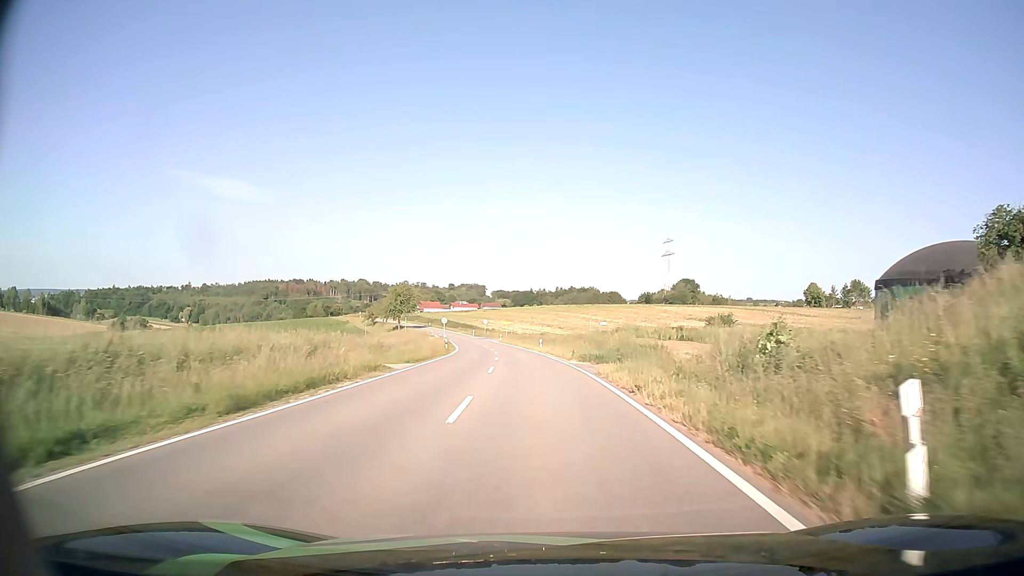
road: tertiary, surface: asphalt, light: Day
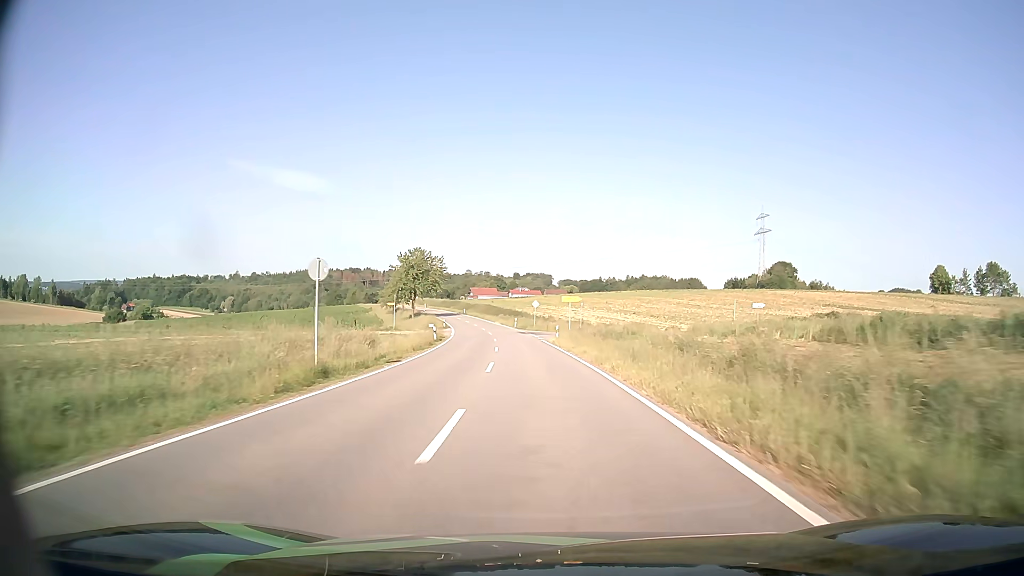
(-2.9, +52.9) m; -6°
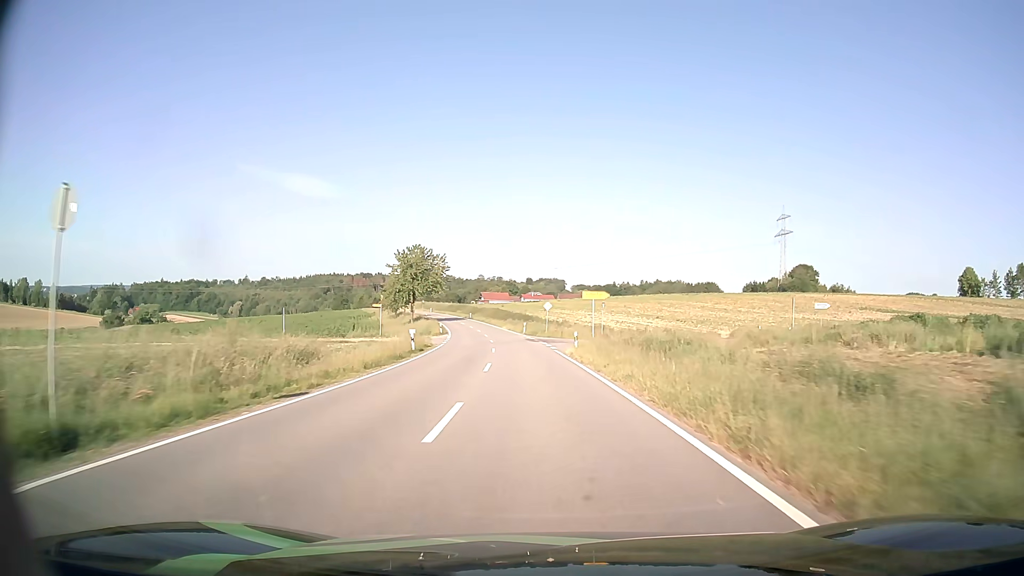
(-0.1, +11.0) m; -1°
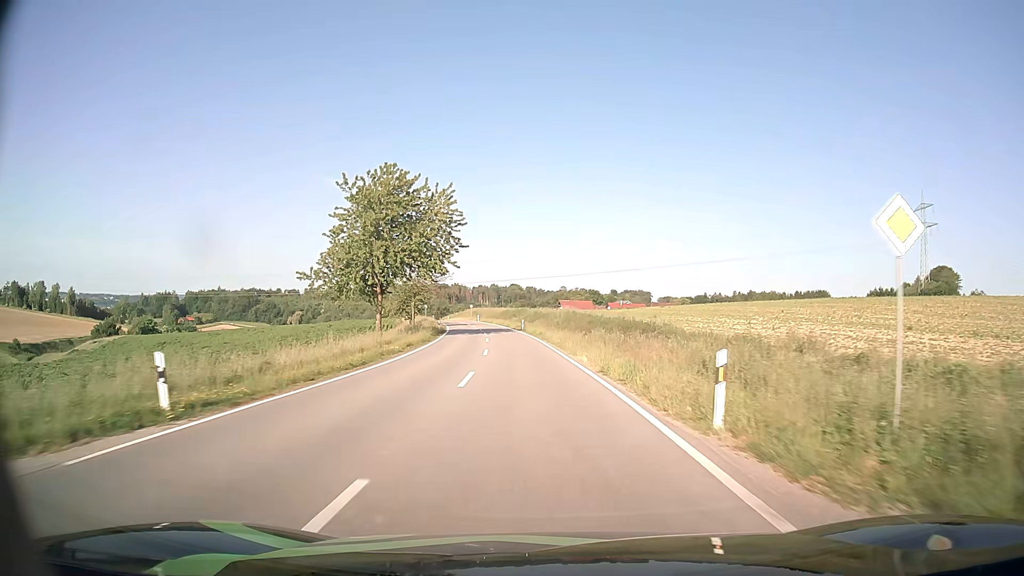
(-3.3, +55.5) m; -7°
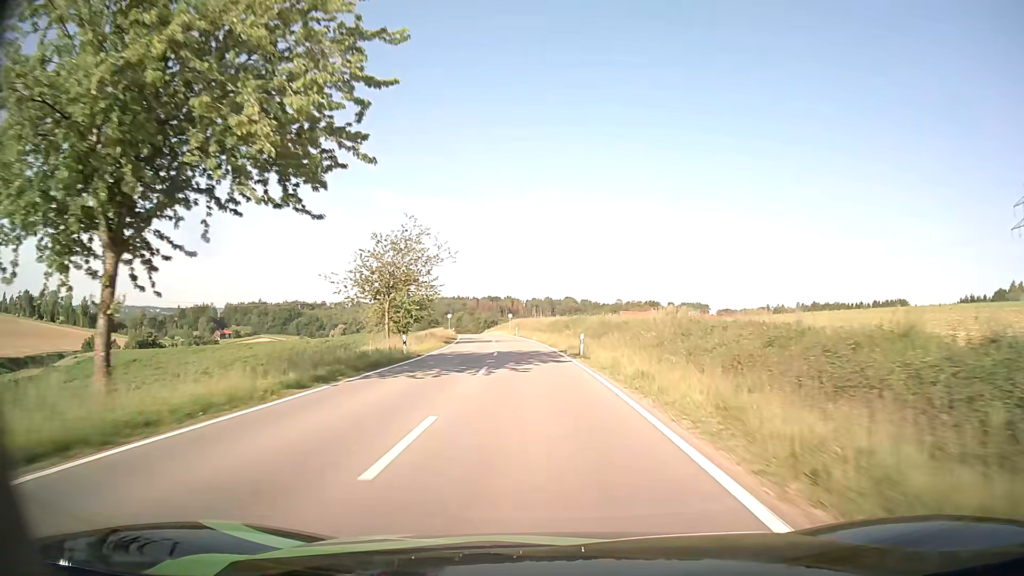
(-1.4, +33.4) m; -5°
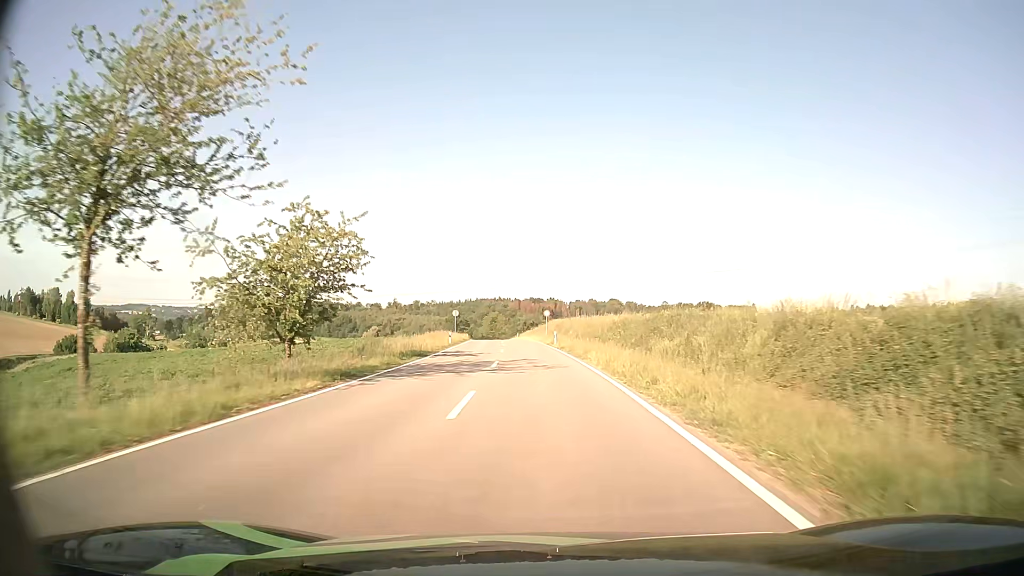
(-1.1, +33.1) m; -4°
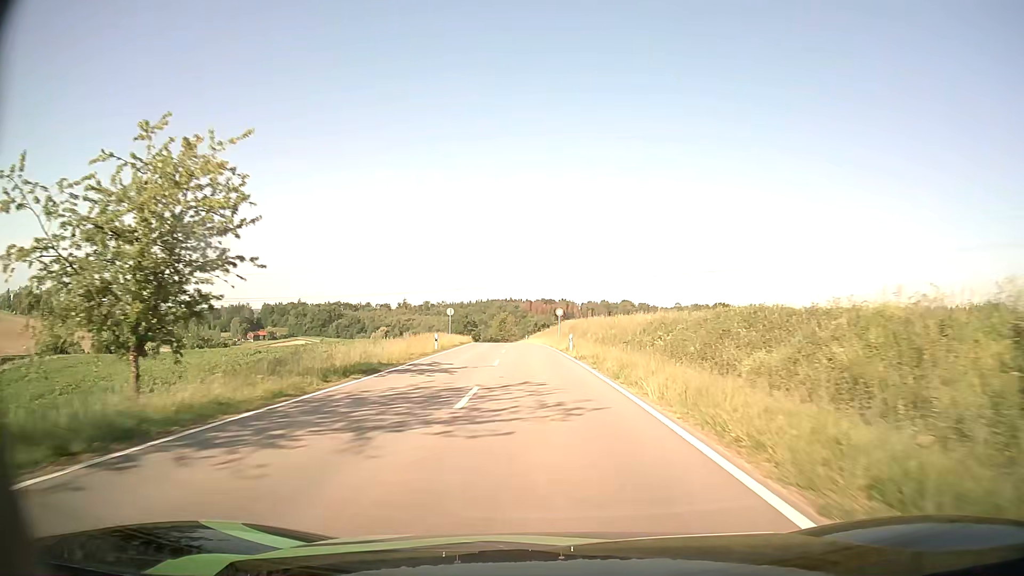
(-0.1, +11.0) m; -1°
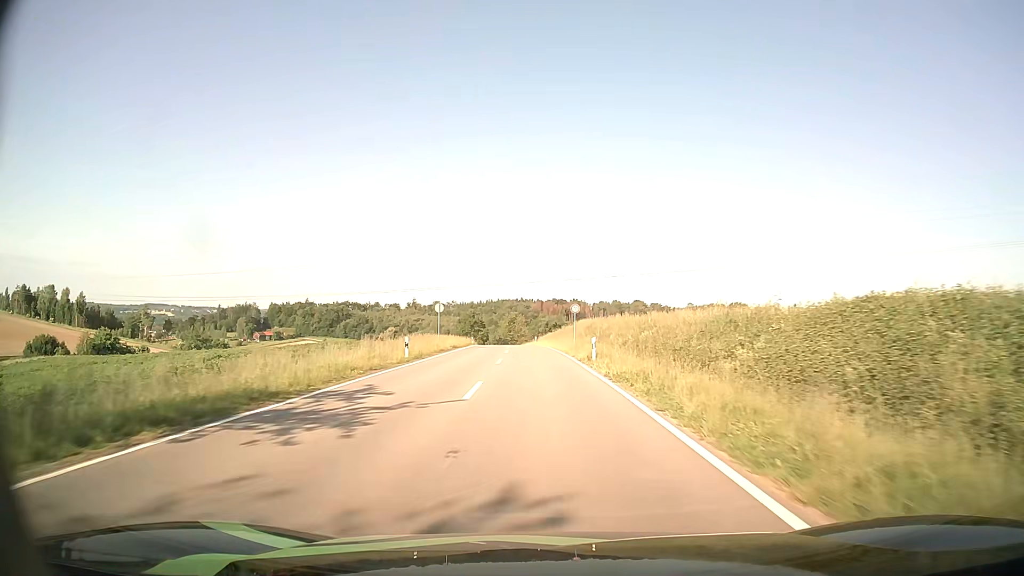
(-0.1, +11.0) m; -1°
(0, +10) (0, +20) (-1, +30) (-1, +40) (-1, +50) (-2, +60) (-3, +70) (-4, +80) (-4, +90) (-5, +100) m
